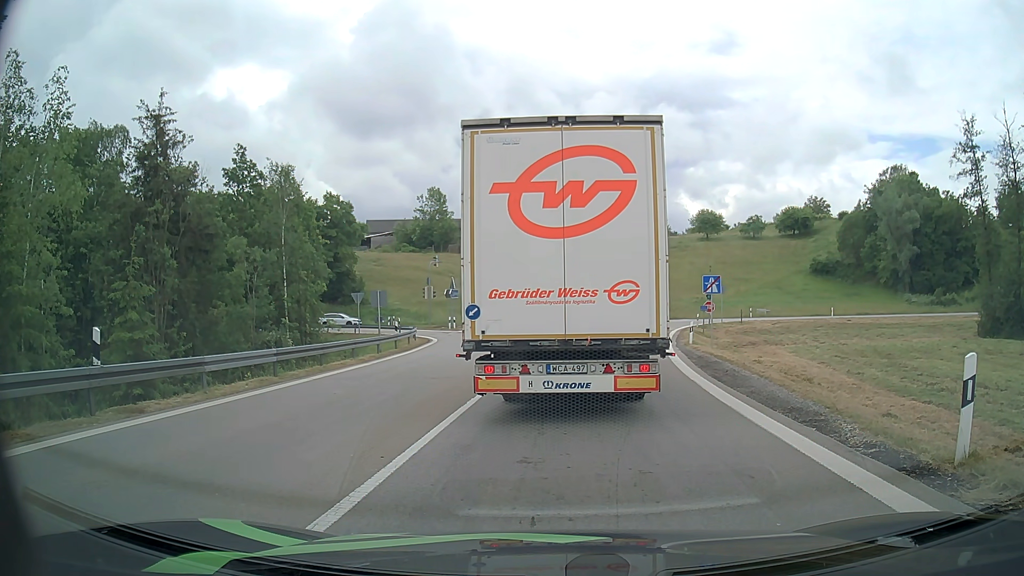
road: motorway_link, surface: asphalt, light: Day
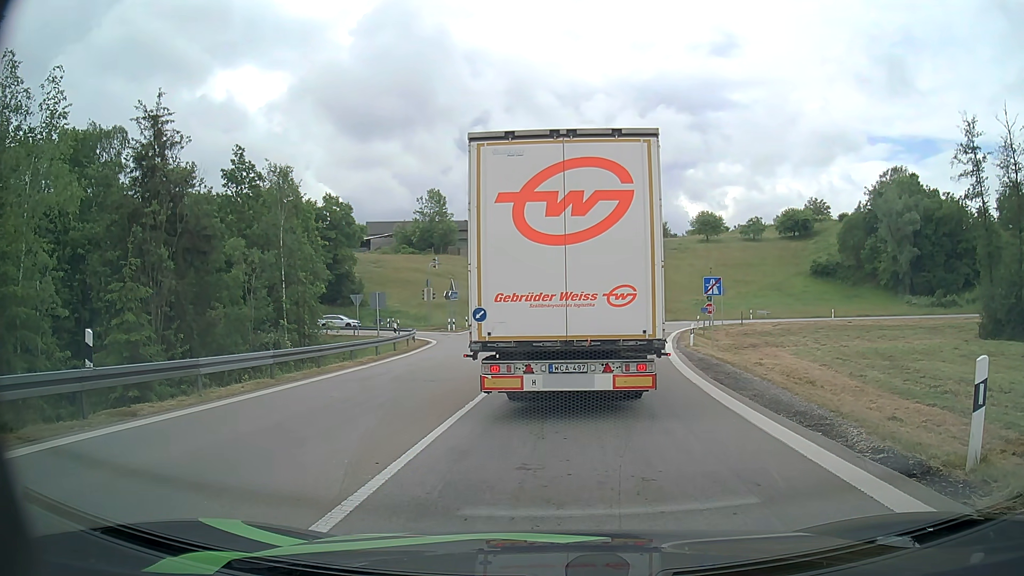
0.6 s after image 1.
(0.0, +0.2) m; 0°
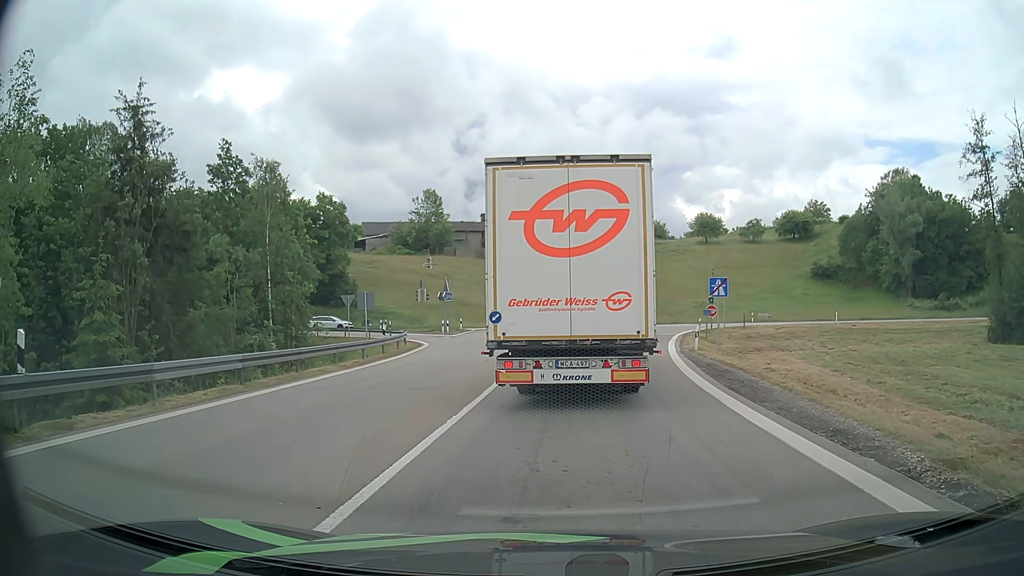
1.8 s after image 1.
(0.0, +1.8) m; -1°
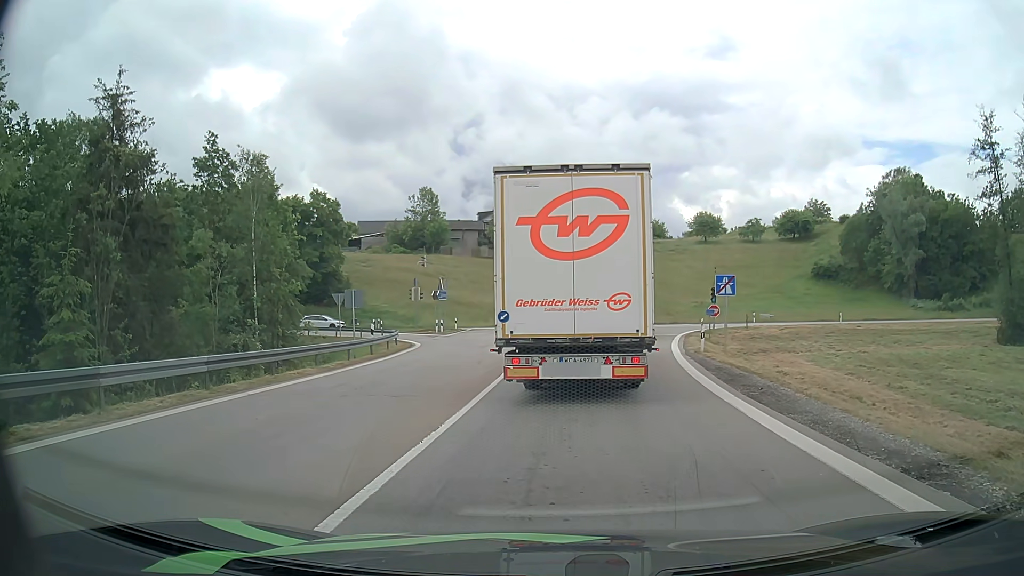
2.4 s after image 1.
(0.0, +1.7) m; +1°
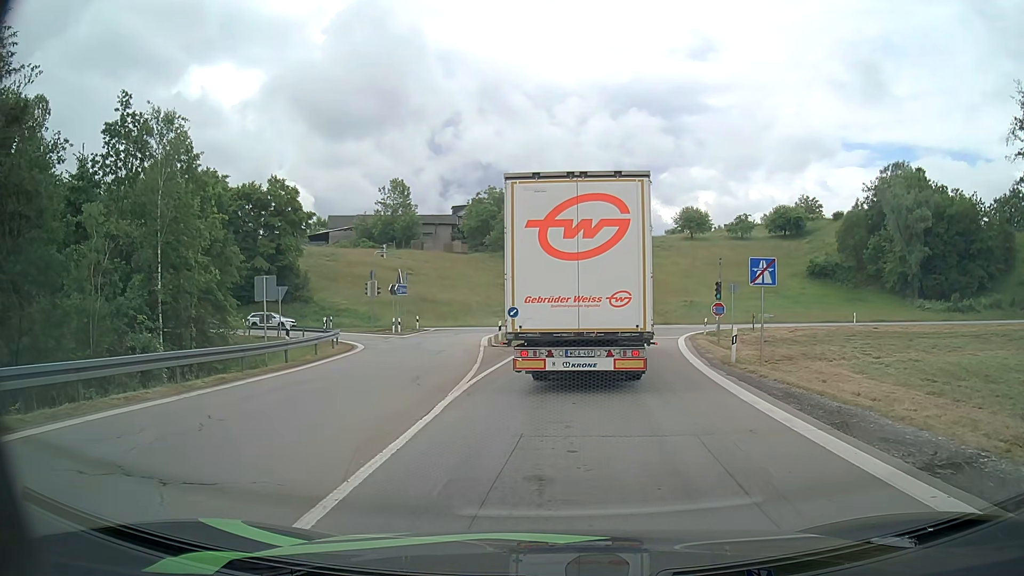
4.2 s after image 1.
(+0.1, +7.8) m; +2°
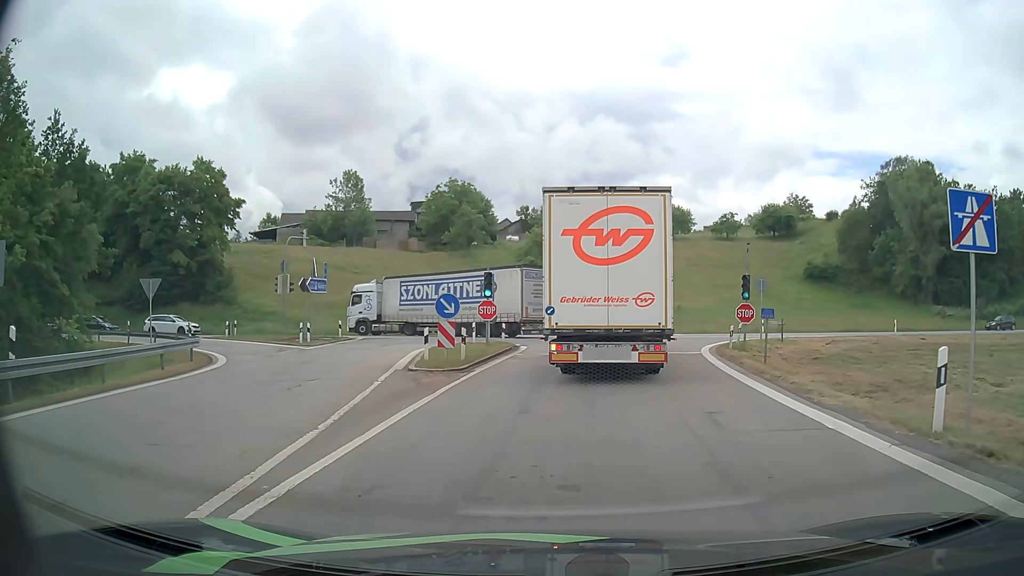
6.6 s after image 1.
(+0.3, +12.2) m; +3°
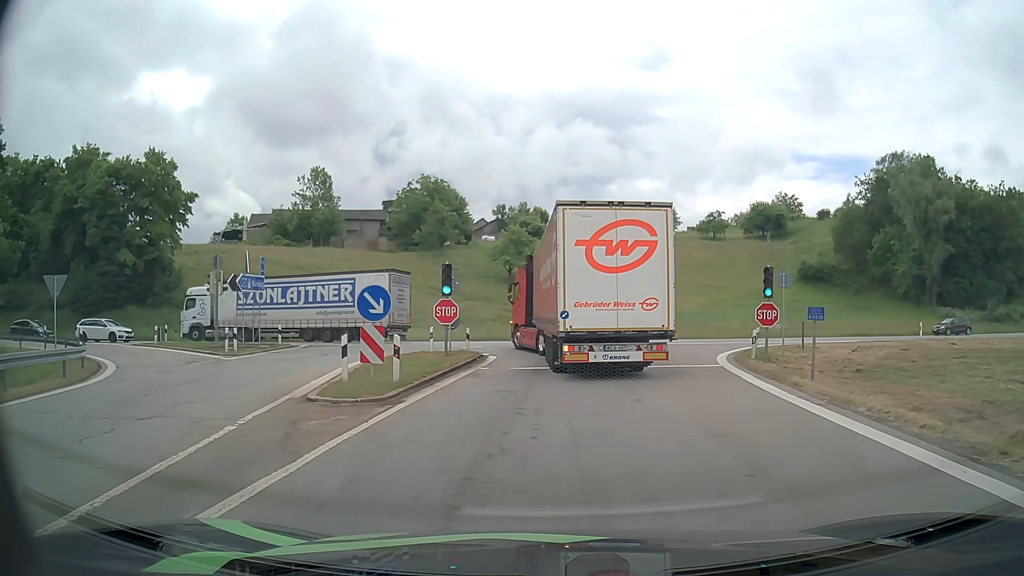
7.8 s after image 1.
(+0.1, +6.1) m; +1°
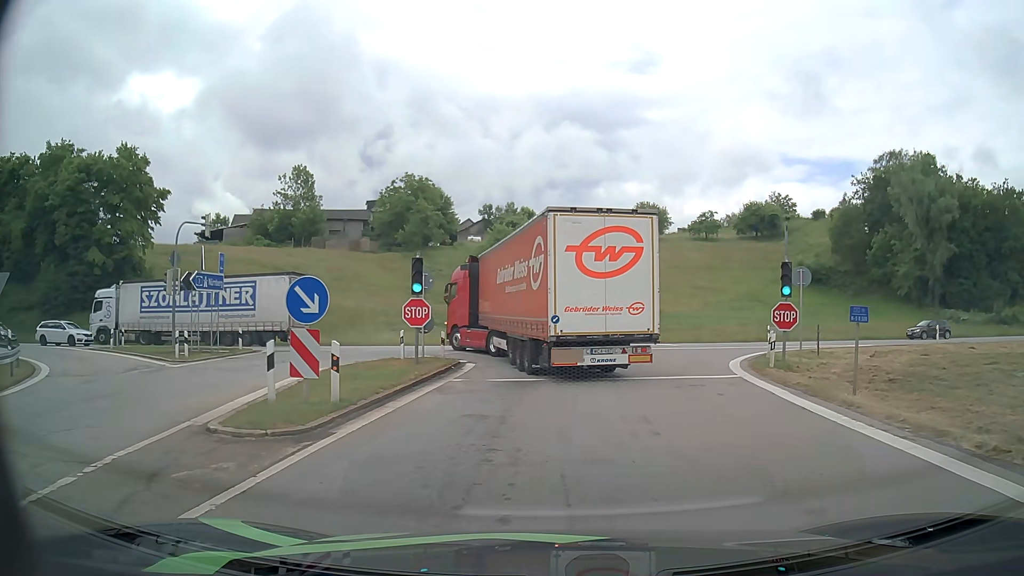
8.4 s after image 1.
(0.0, +3.3) m; +1°
